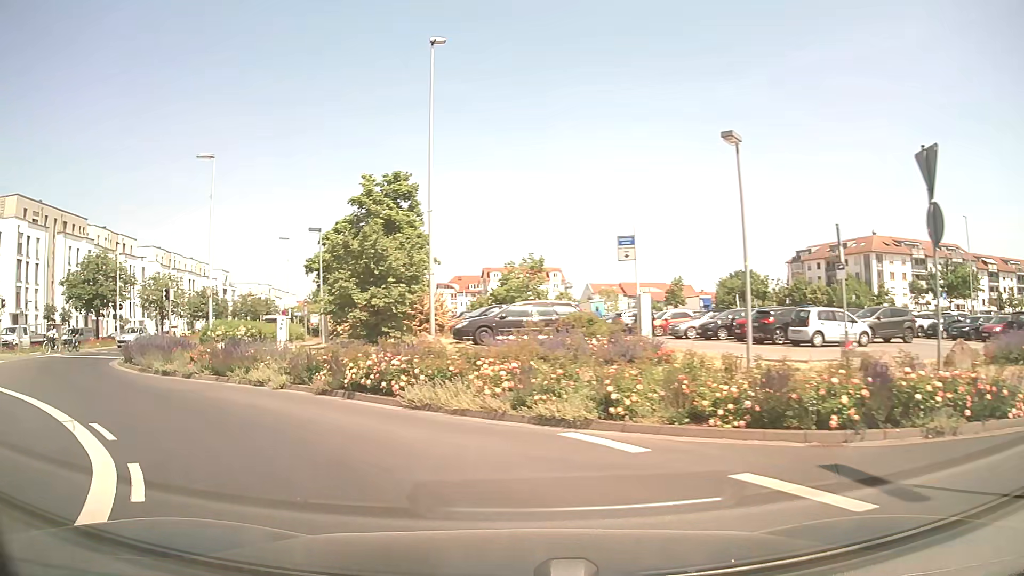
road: secondary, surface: asphalt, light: Day
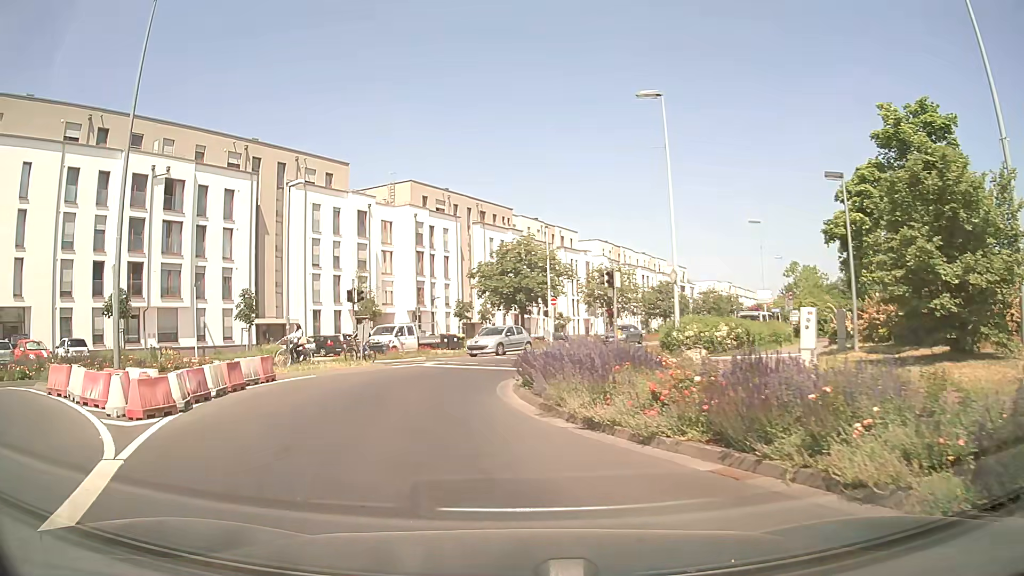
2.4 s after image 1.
(-3.9, +9.7) m; -40°
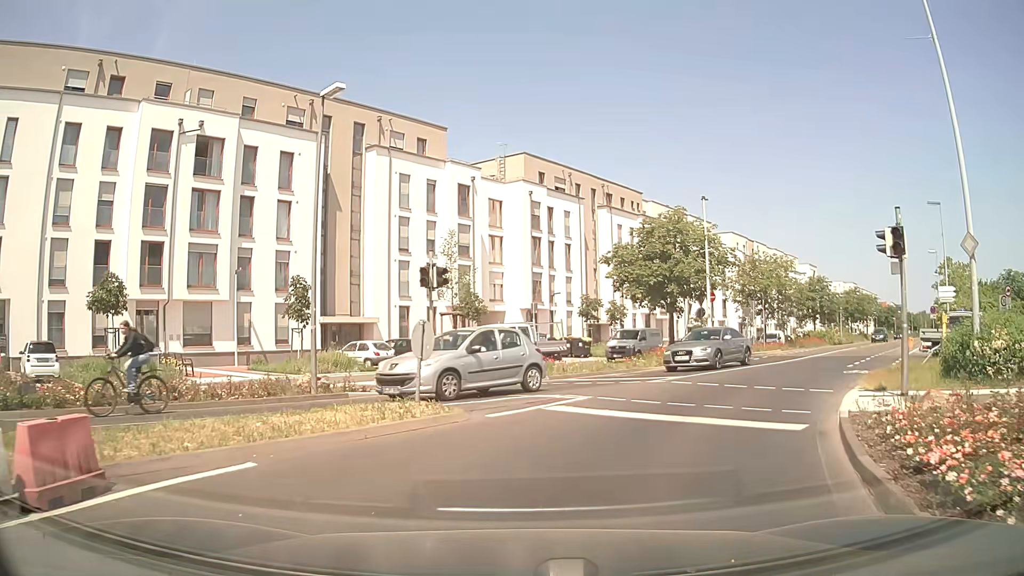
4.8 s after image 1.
(-1.5, +11.7) m; -10°
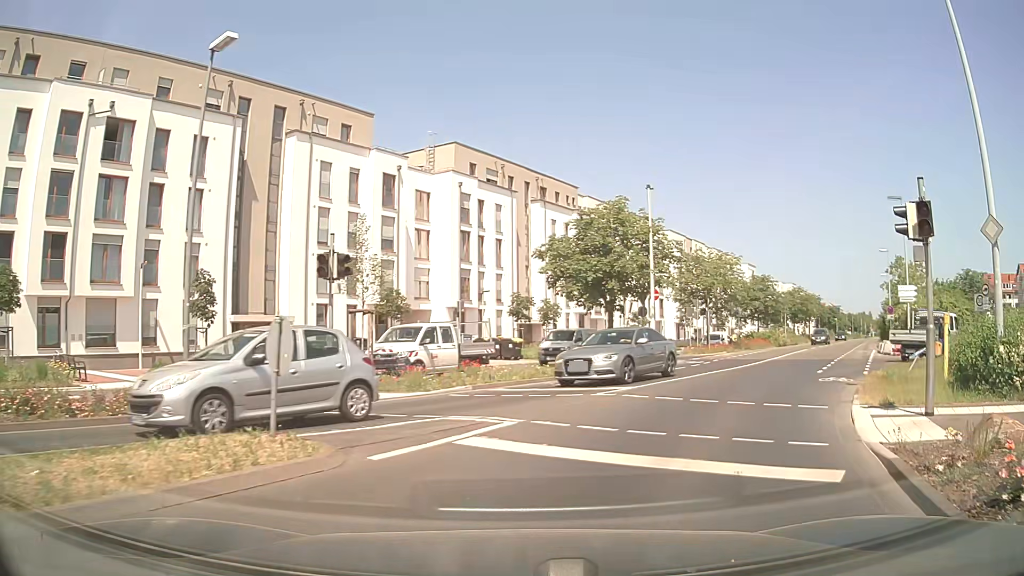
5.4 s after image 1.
(+0.1, +3.2) m; +5°
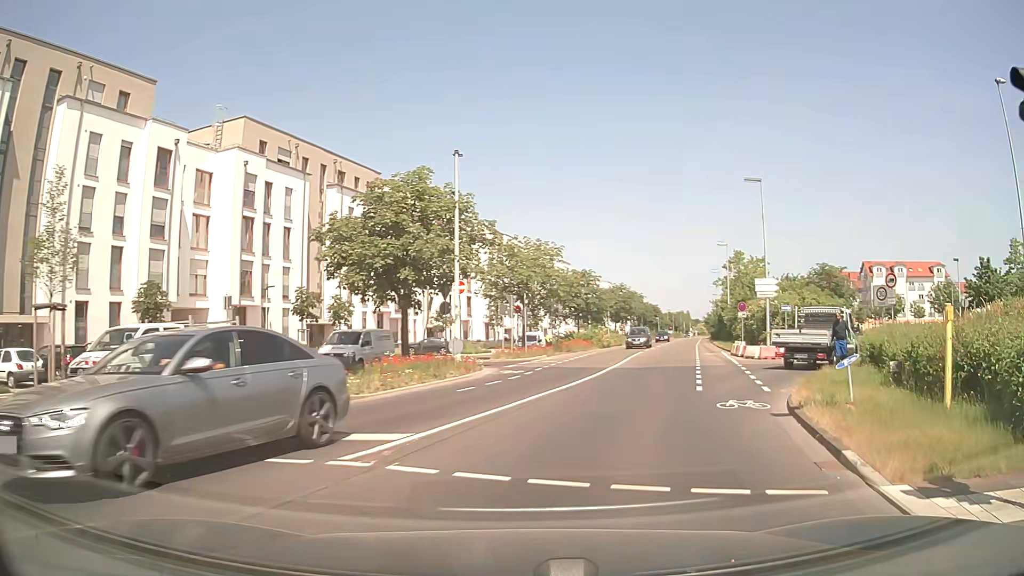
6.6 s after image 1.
(+1.0, +6.8) m; +17°
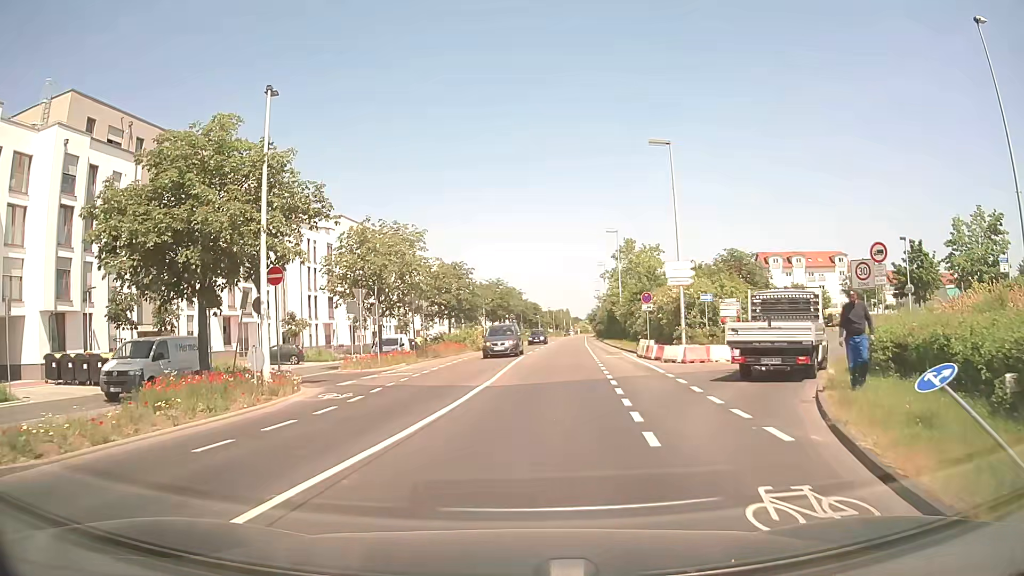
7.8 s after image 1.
(+1.0, +7.9) m; +11°
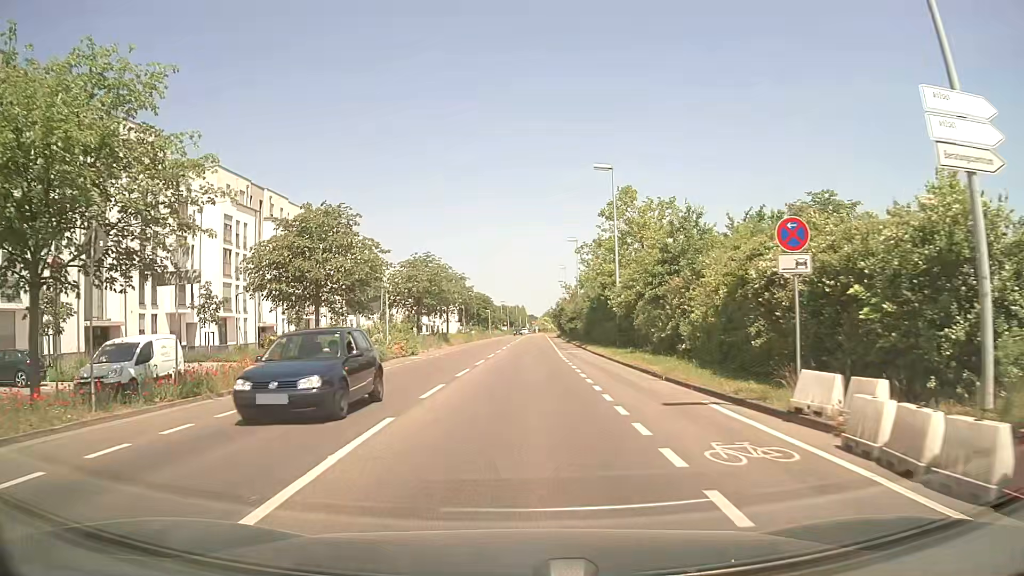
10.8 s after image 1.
(+1.3, +25.3) m; +3°
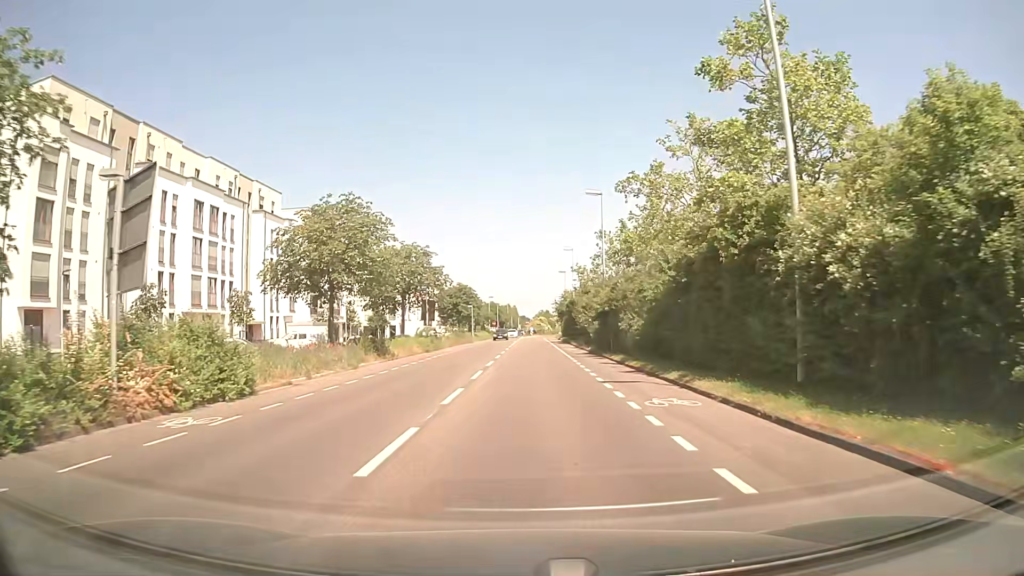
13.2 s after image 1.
(+0.1, +25.3) m; +1°
(0, +10) (0, +20) (0, +30) (0, +40) (0, +50) (+1, +60) (+1, +70) (+1, +80) (+1, +90) (+2, +100) m
